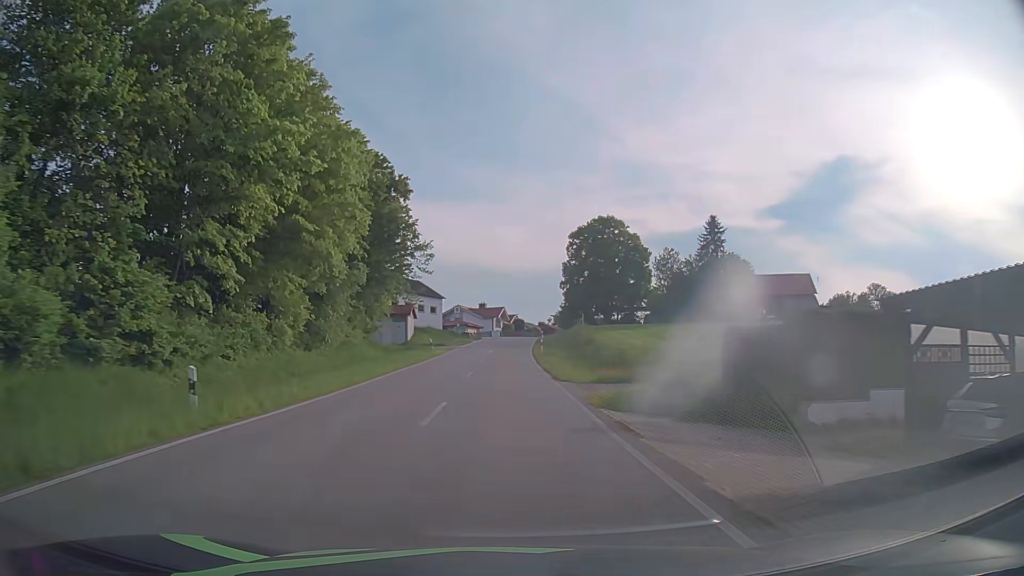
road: tertiary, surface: asphalt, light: Day
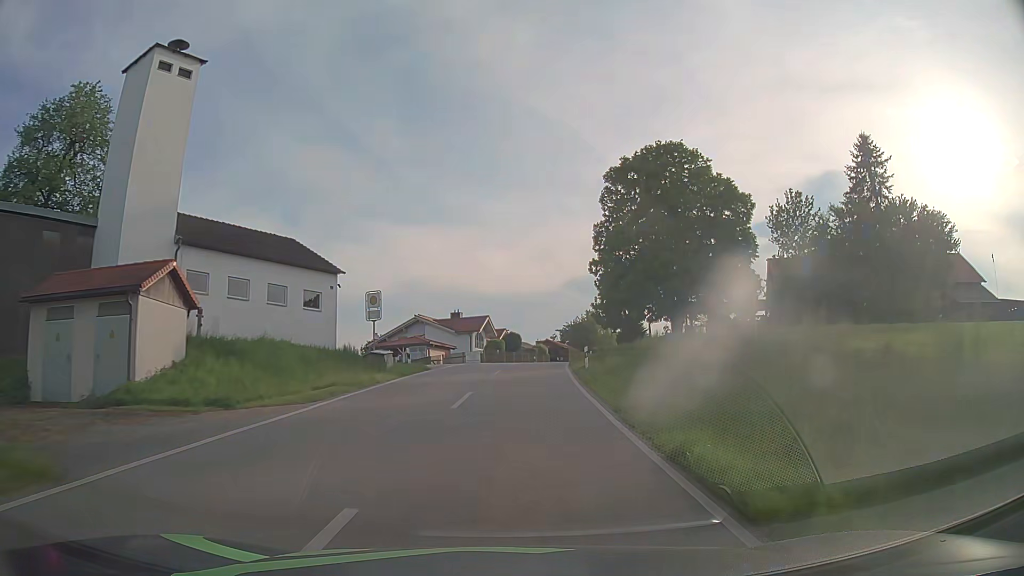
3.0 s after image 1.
(-0.1, +46.2) m; +1°
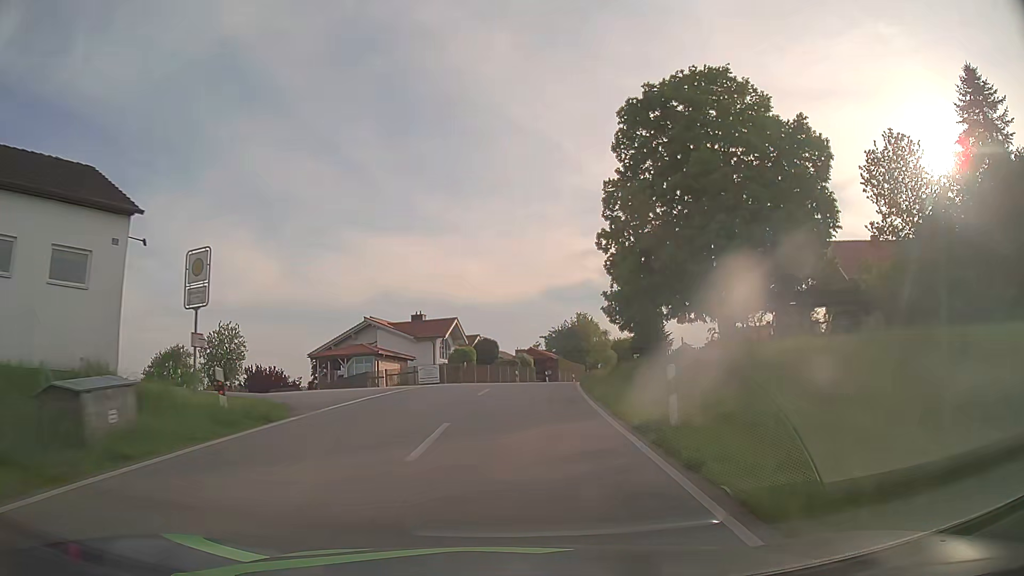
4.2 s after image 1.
(+0.4, +17.7) m; +2°
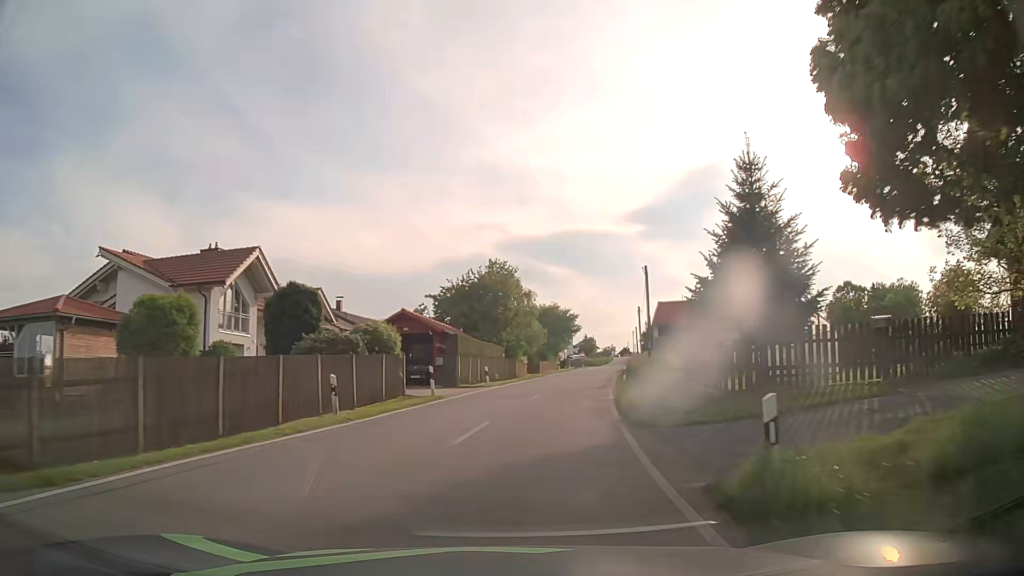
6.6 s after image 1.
(+1.7, +33.7) m; +8°
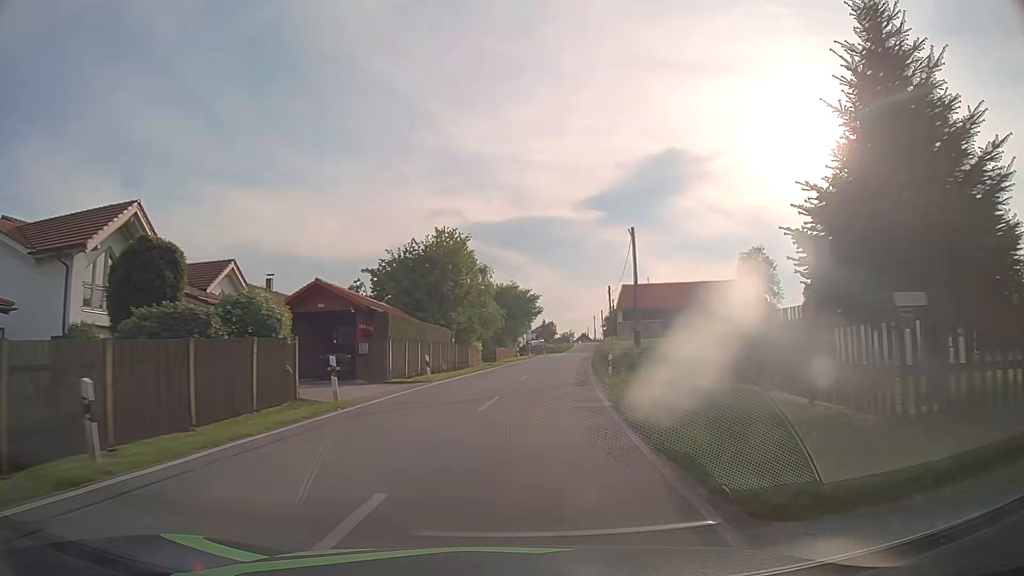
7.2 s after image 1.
(+0.3, +8.3) m; +5°
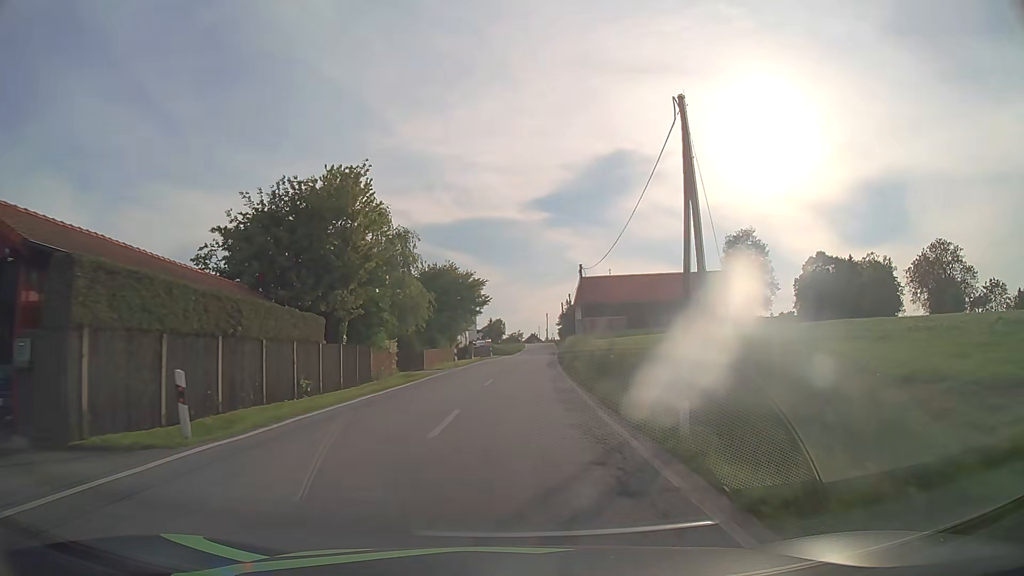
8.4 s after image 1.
(+0.8, +16.6) m; +5°
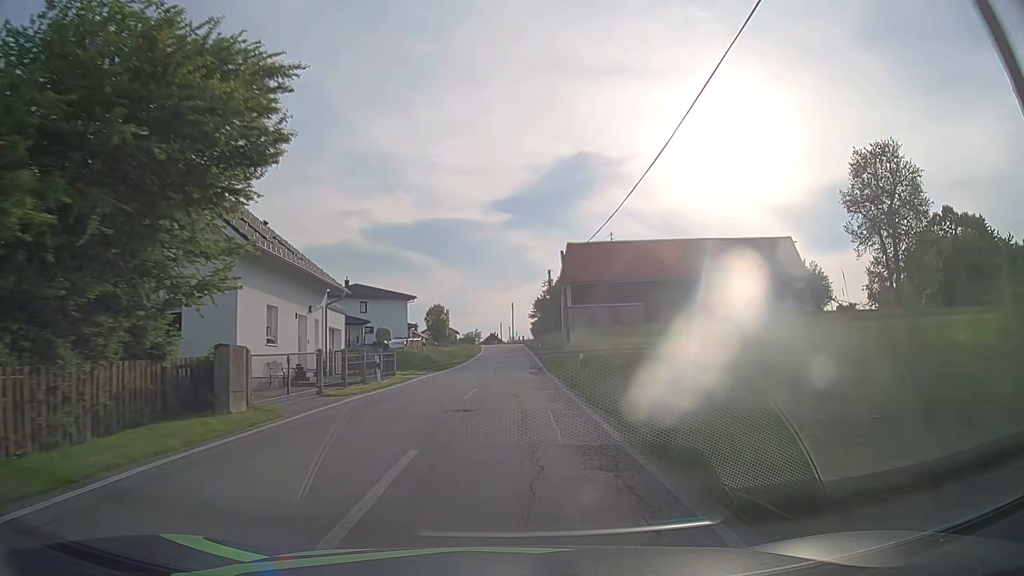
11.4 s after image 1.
(+1.2, +41.7) m; +3°
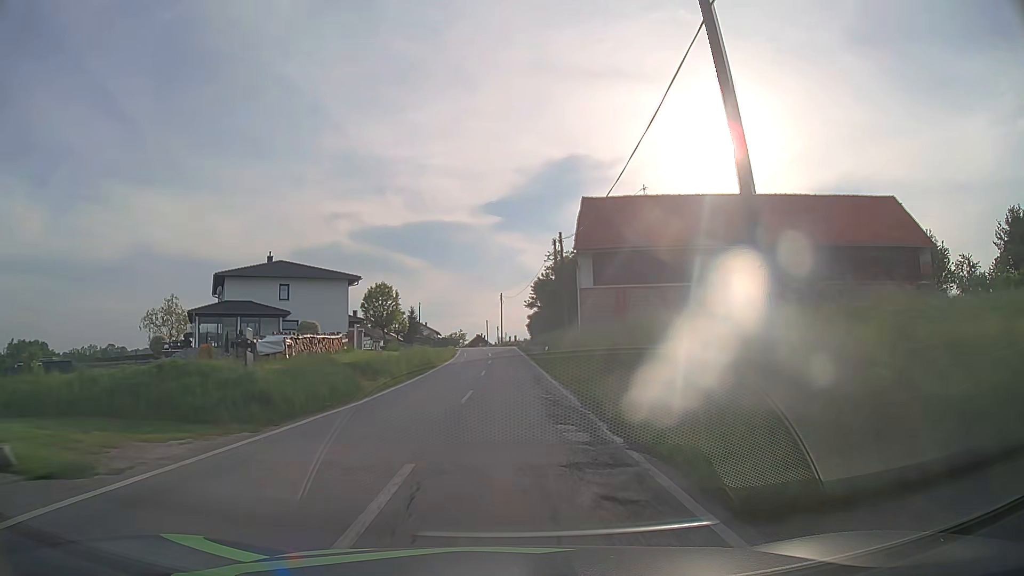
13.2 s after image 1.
(+0.2, +25.1) m; +1°
(0, +10) (0, +20) (0, +30) (0, +40) (0, +50) (0, +60) (-1, +70) (-3, +80) (-4, +90) (-5, +100) m
